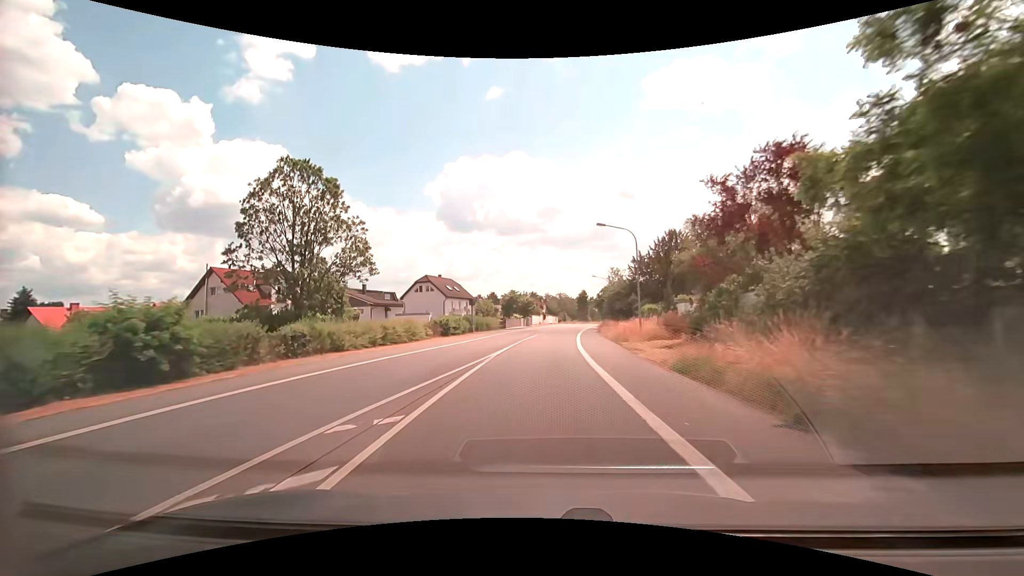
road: primary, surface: asphalt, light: Day
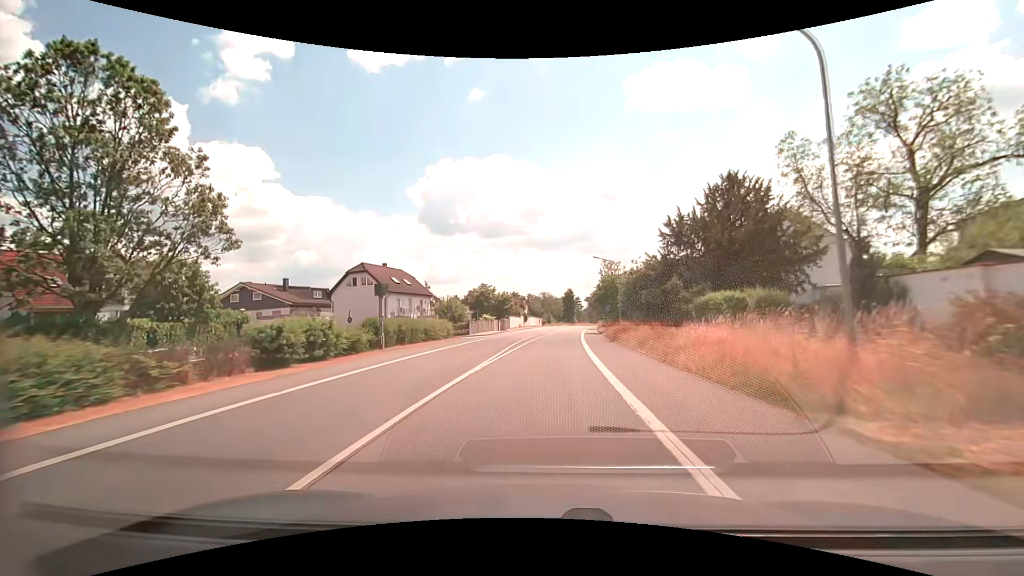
(+0.3, +23.1) m; +2°
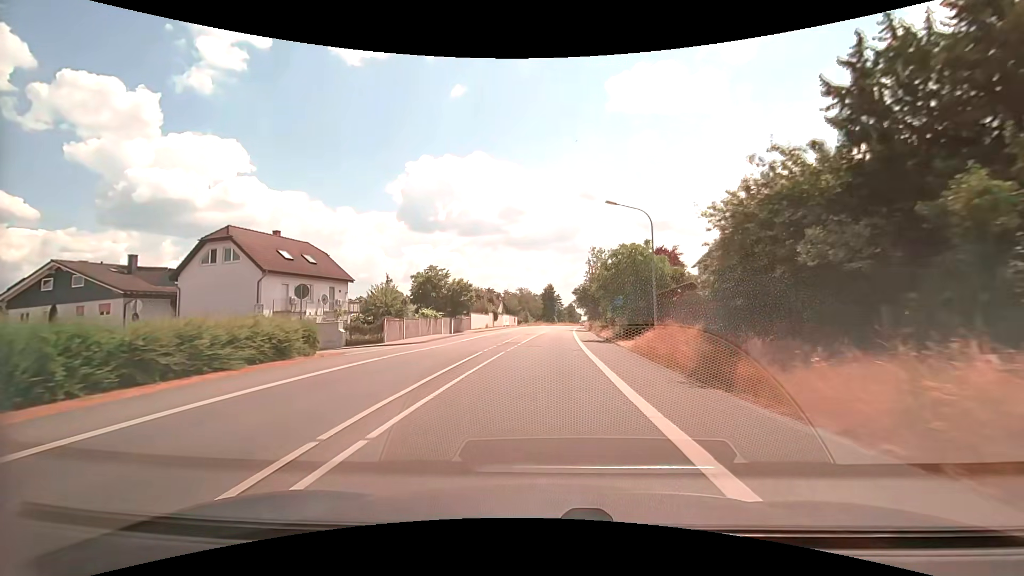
(+0.5, +23.0) m; +3°
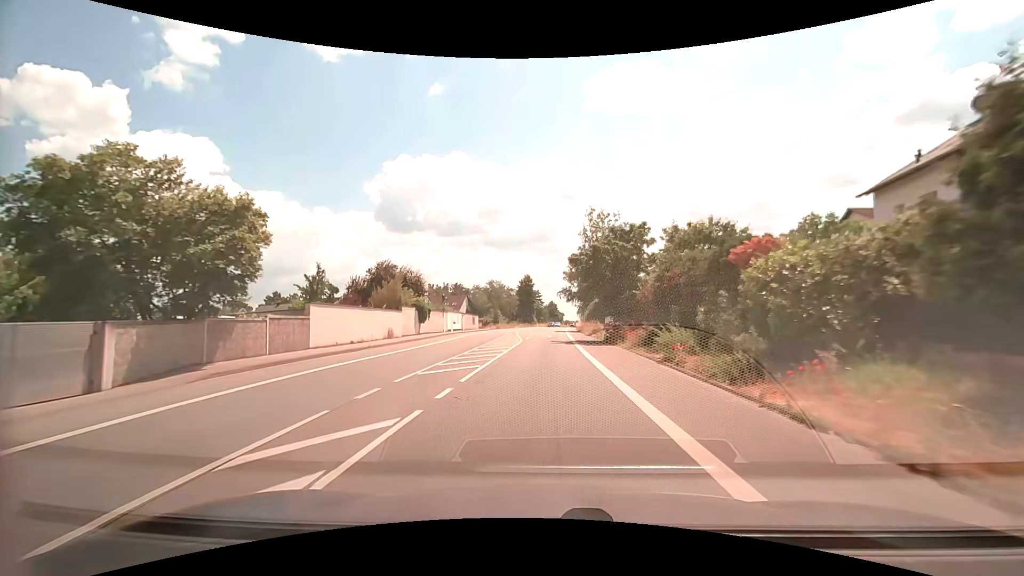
(+0.9, +38.2) m; +3°
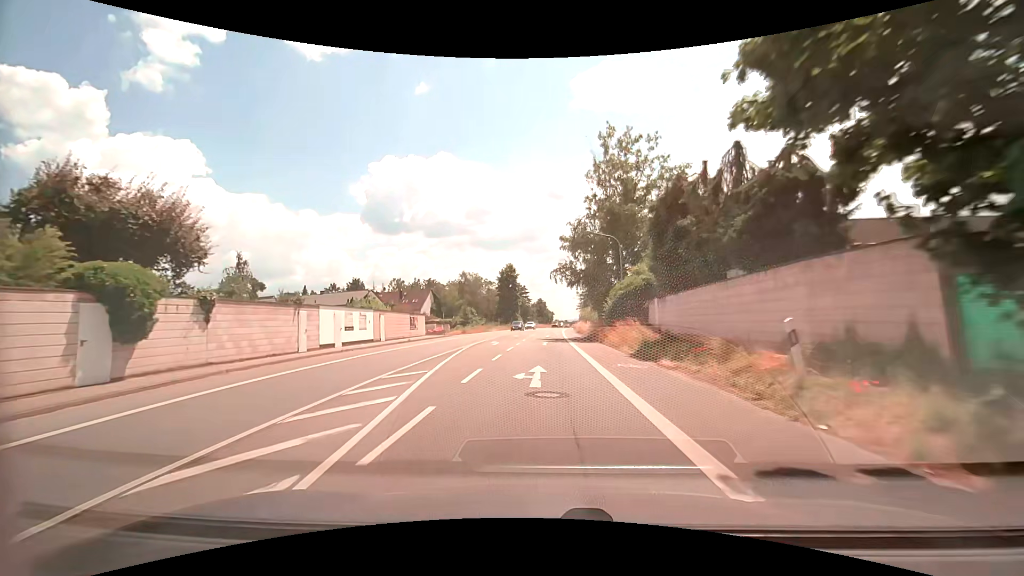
(+0.3, +30.4) m; +1°
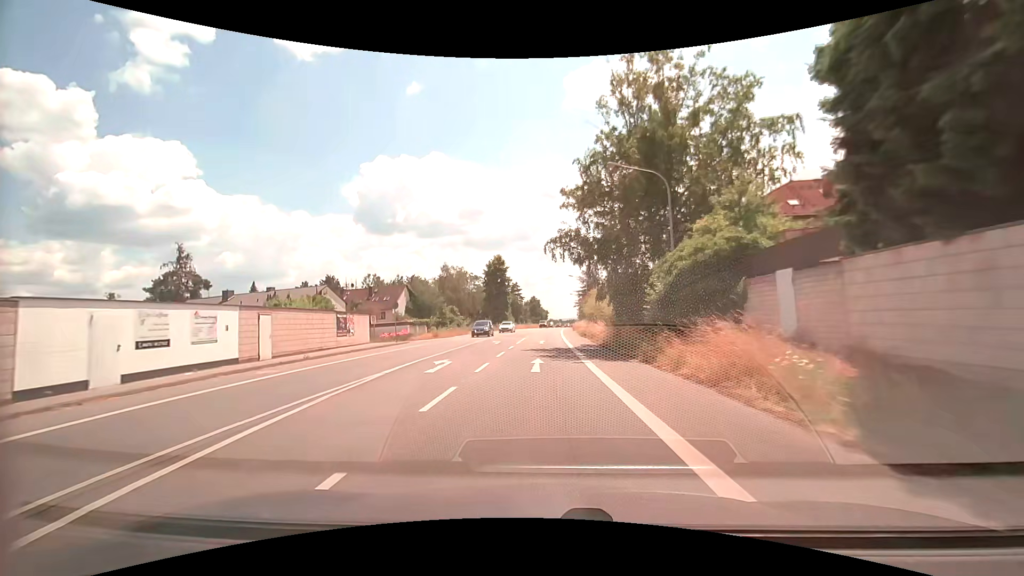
(+0.1, +15.2) m; +1°
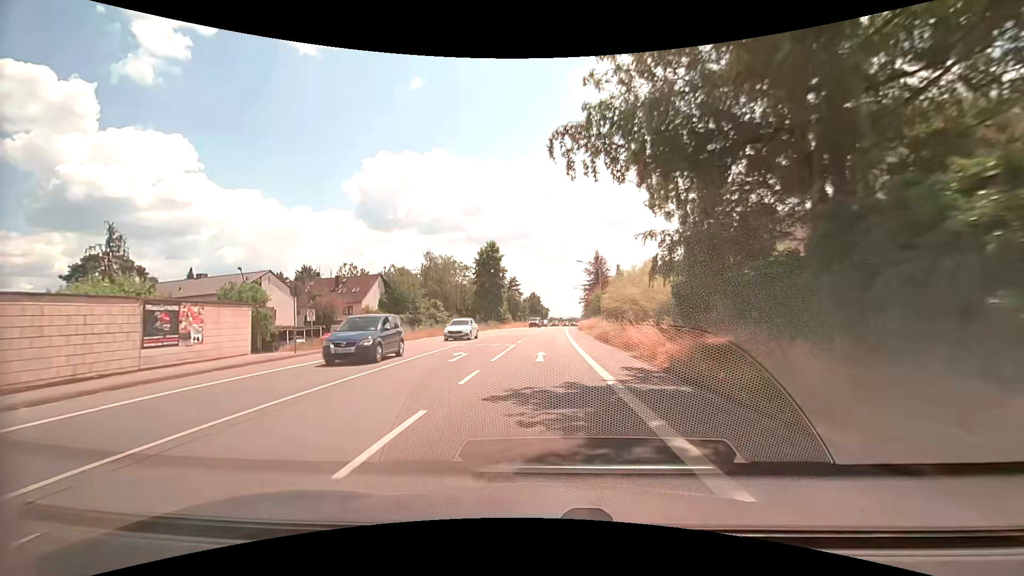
(0.0, +15.2) m; 0°
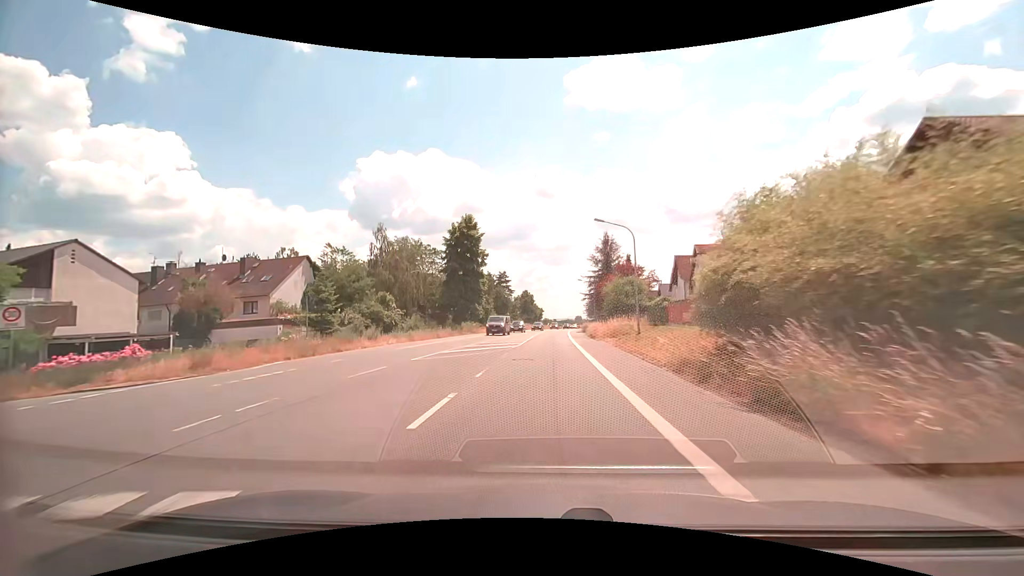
(+0.1, +22.8) m; +1°
(0, +10) (0, +20) (0, +30) (0, +40) (+1, +50) (+1, +60) (+2, +70) (+2, +80) (+3, +90) (+4, +100) m
